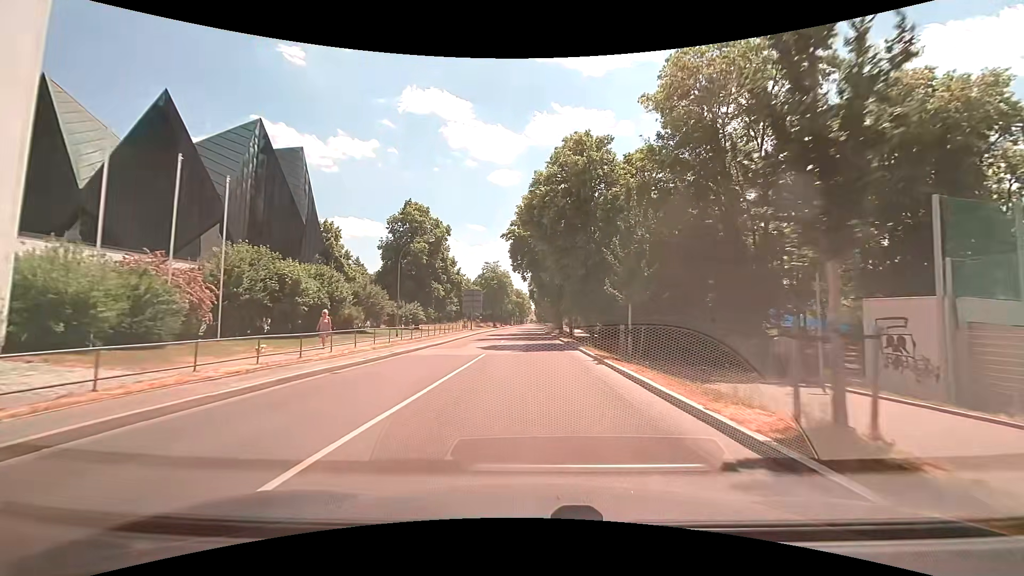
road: secondary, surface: asphalt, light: Day
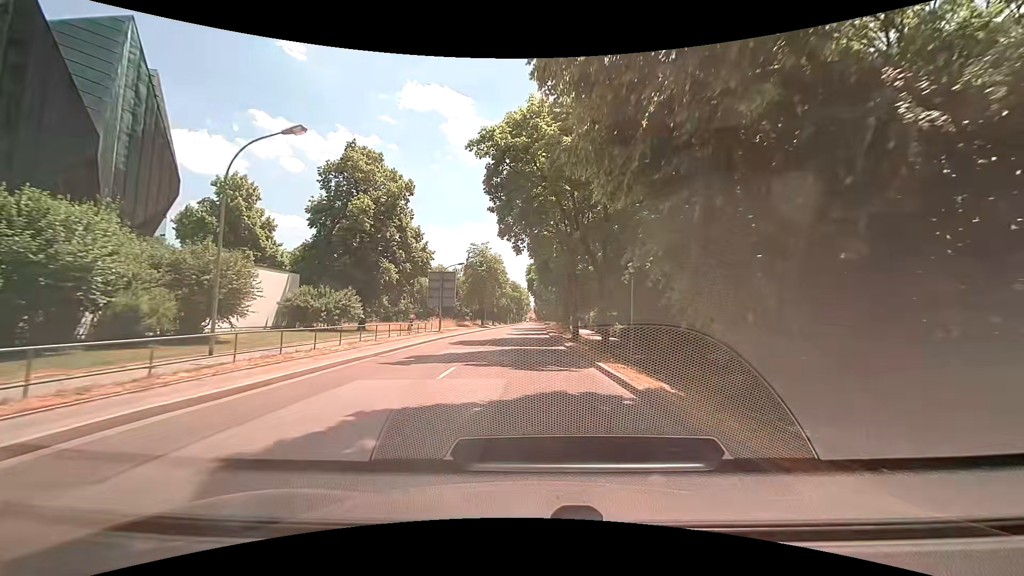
(0.0, +21.3) m; +1°
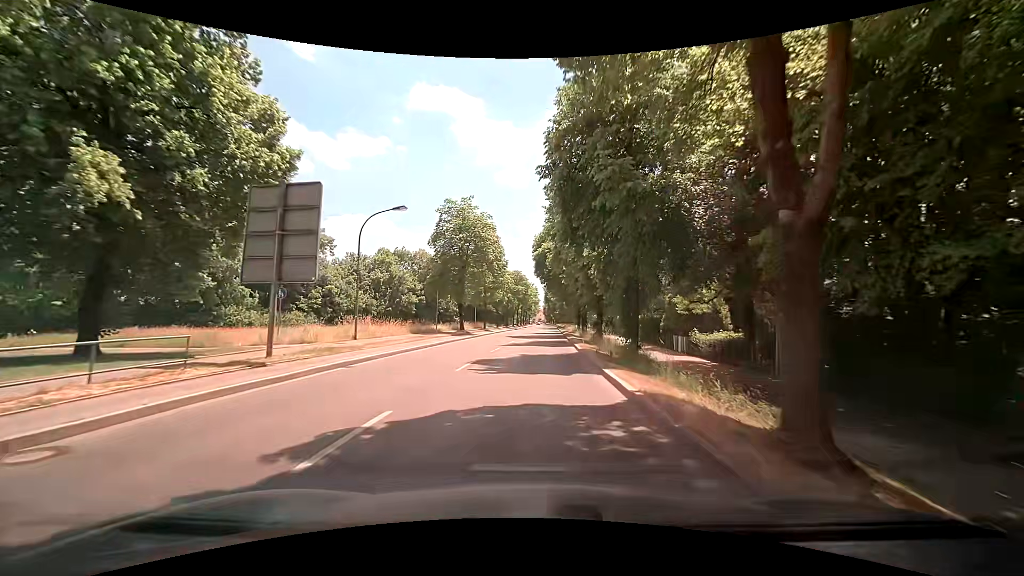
(-0.6, +29.4) m; -2°
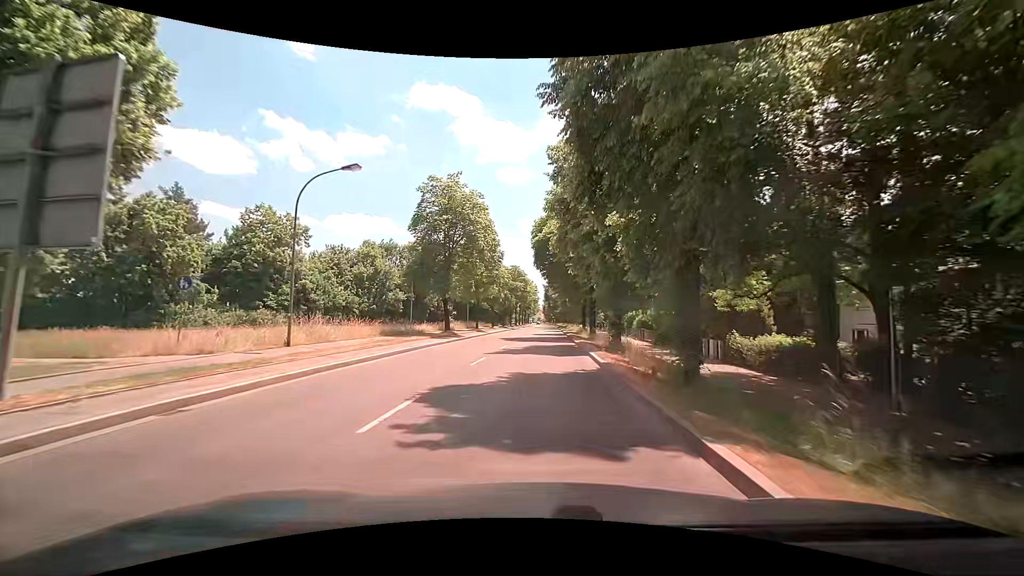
(0.0, +7.5) m; 0°
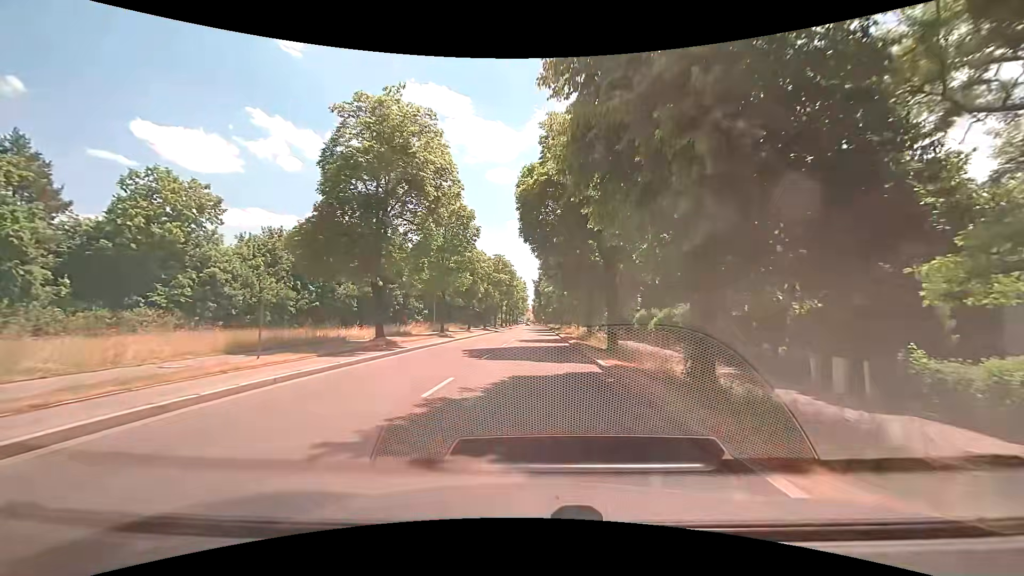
(+0.1, +15.1) m; +1°
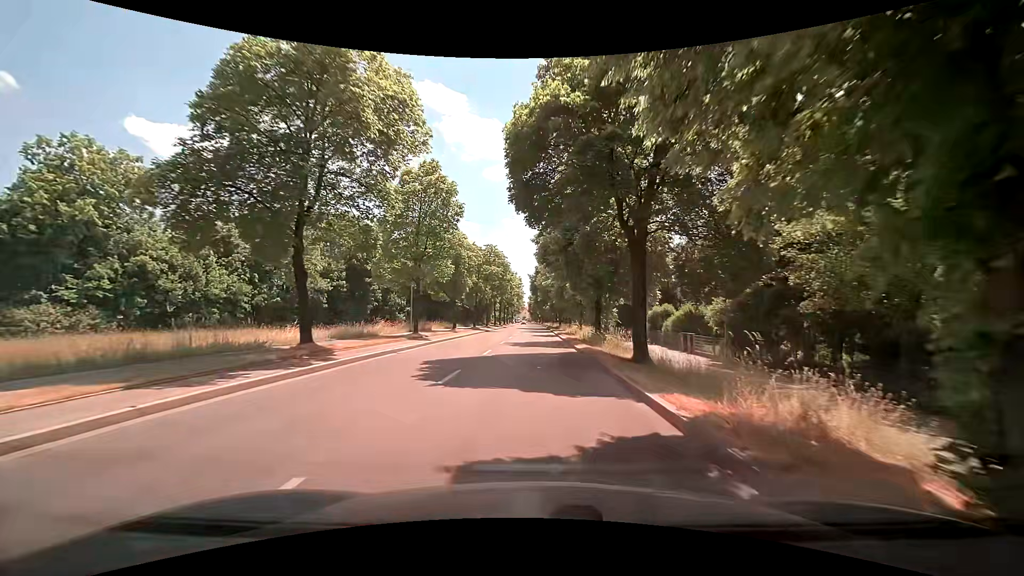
(0.0, +7.6) m; +1°
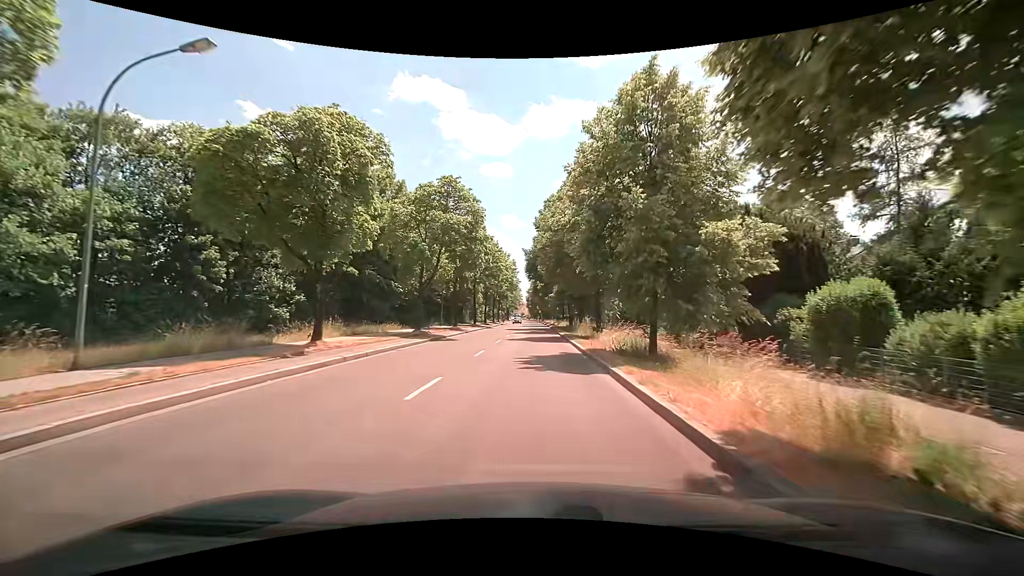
(+0.2, +29.2) m; 0°
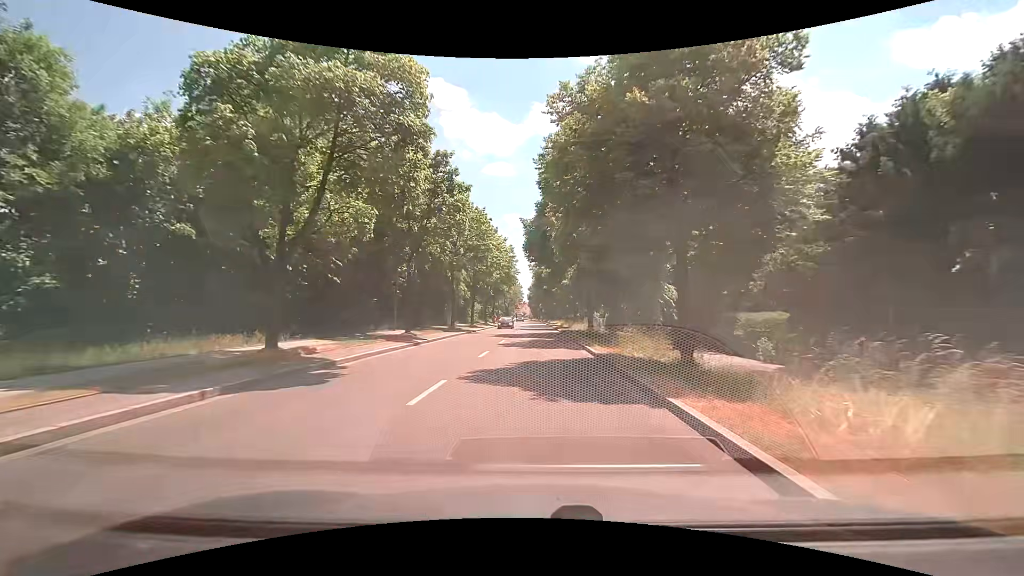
(0.0, +18.4) m; 0°
(0, +10) (0, +20) (0, +30) (0, +40) (0, +50) (0, +60) (0, +70) (0, +80) (0, +90) (0, +100) m
